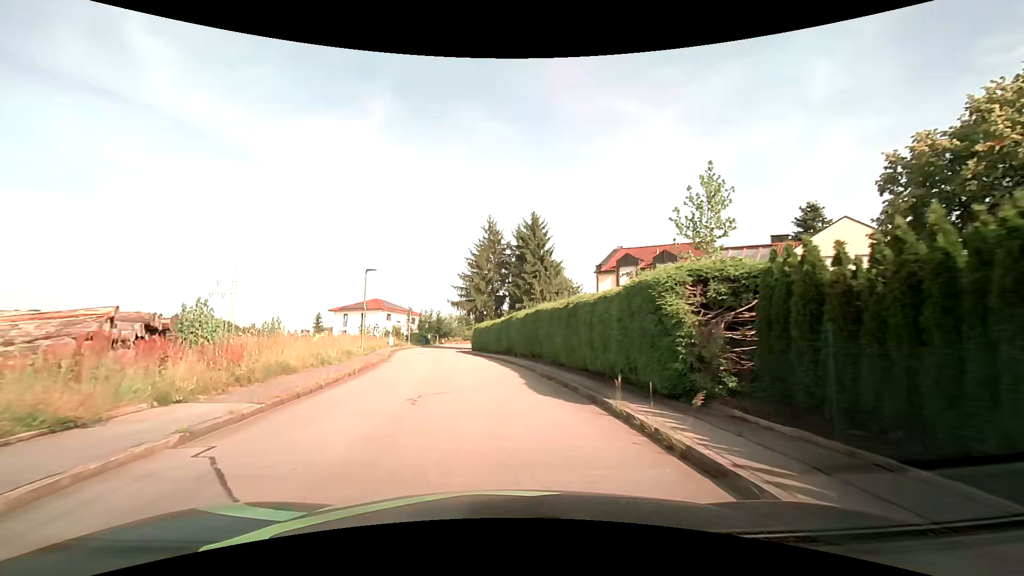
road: residential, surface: asphalt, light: Day
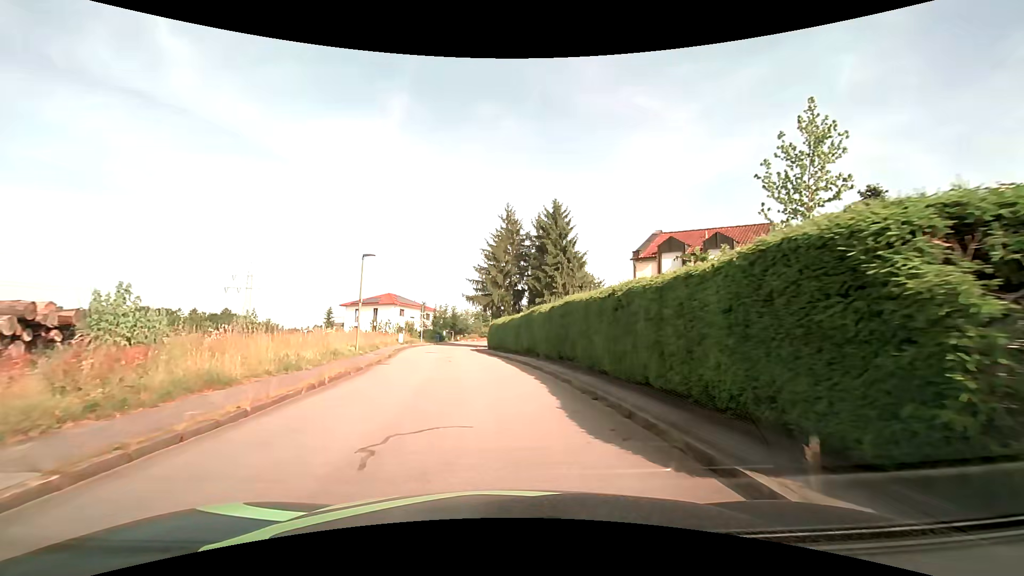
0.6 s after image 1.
(-0.1, +4.6) m; -3°
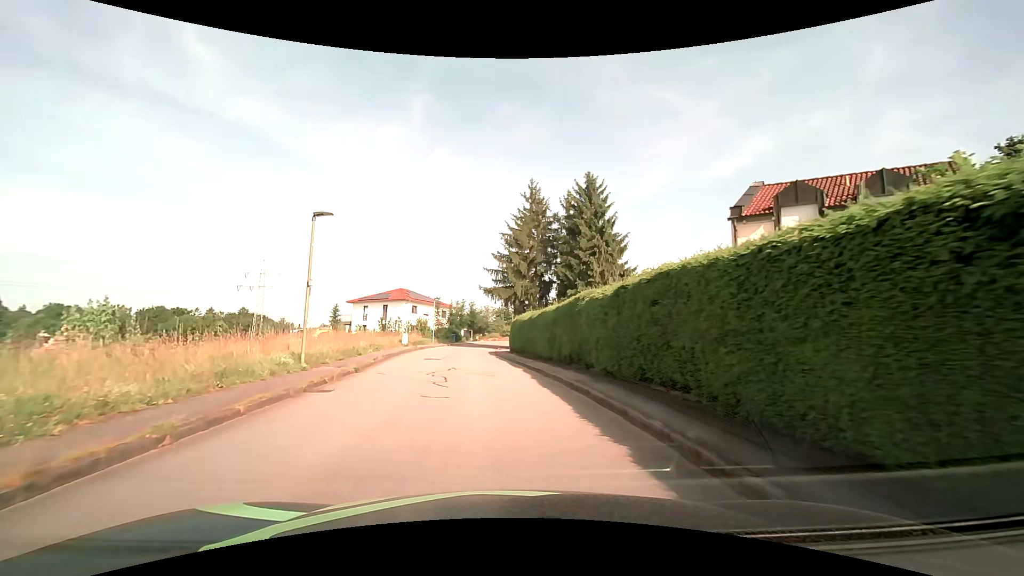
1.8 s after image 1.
(-0.1, +9.2) m; -2°
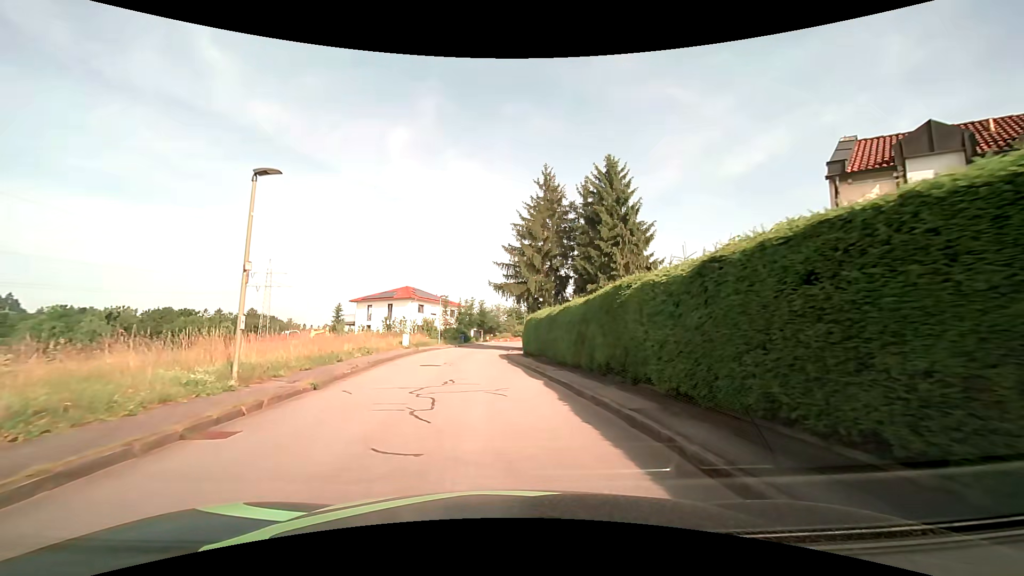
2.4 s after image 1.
(0.0, +4.6) m; -1°
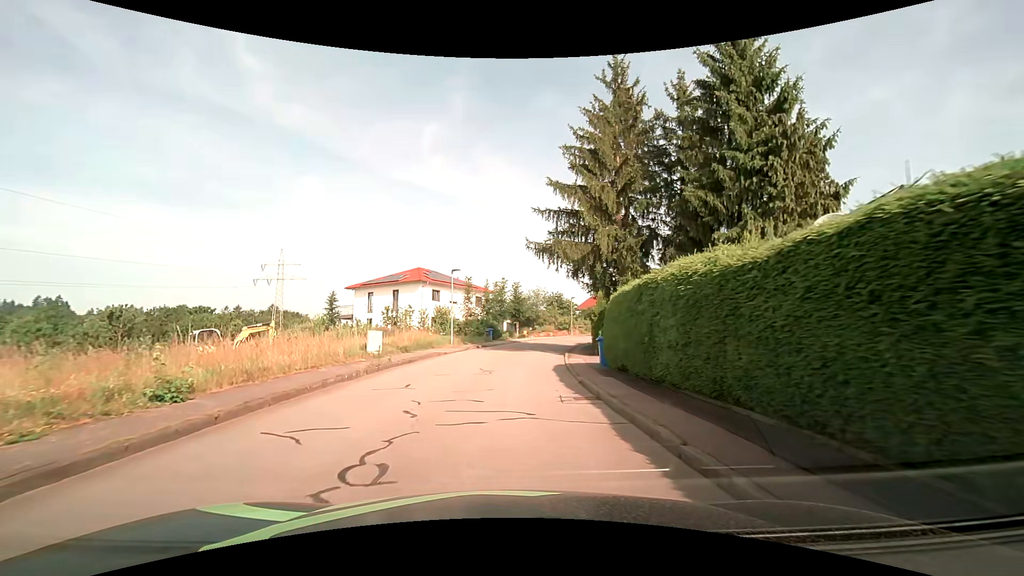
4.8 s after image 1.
(-0.8, +18.0) m; -4°
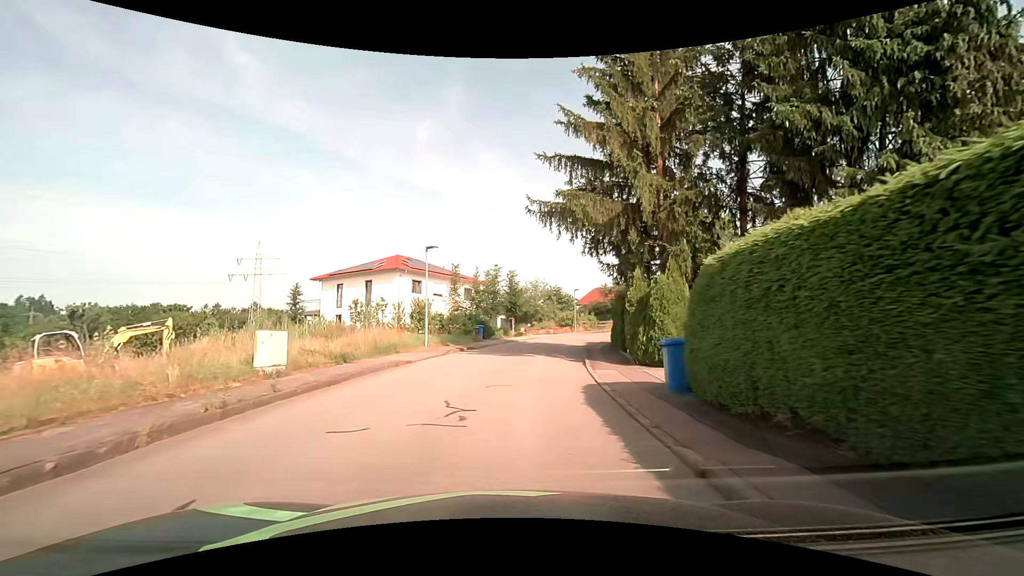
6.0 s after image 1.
(0.0, +8.2) m; 0°
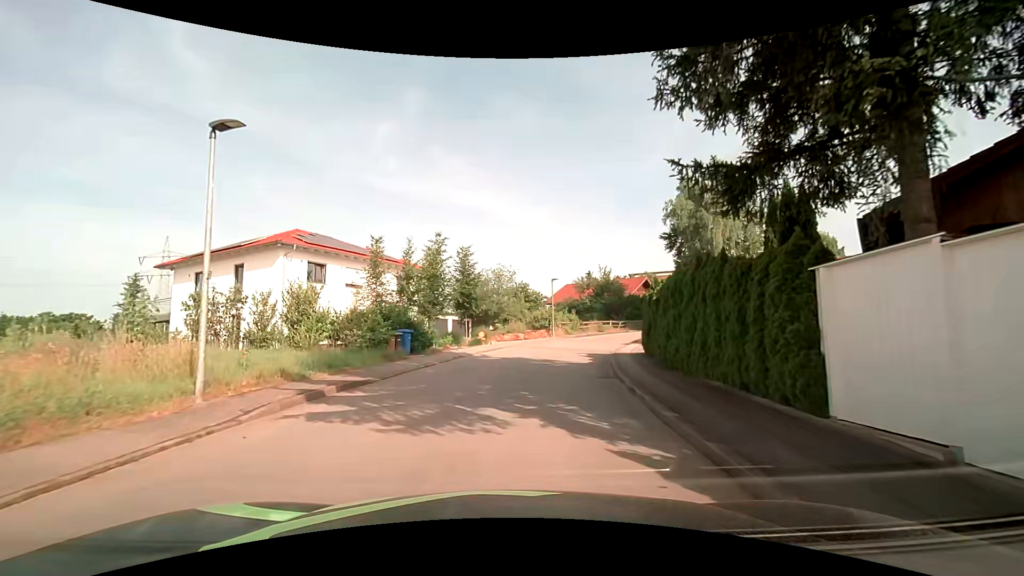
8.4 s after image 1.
(+0.5, +15.2) m; +5°
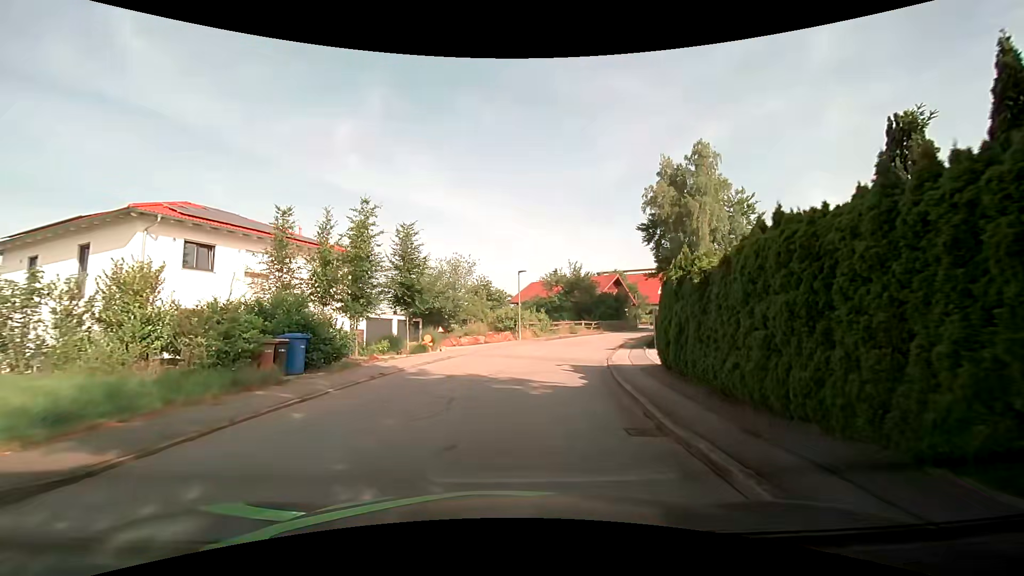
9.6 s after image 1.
(+0.2, +7.0) m; +5°
(0, +10) (+2, +20) (+4, +30) (+7, +39) (+11, +48) (+16, +57) (+22, +65) (+27, +74) (+33, +82) (+38, +90) m
